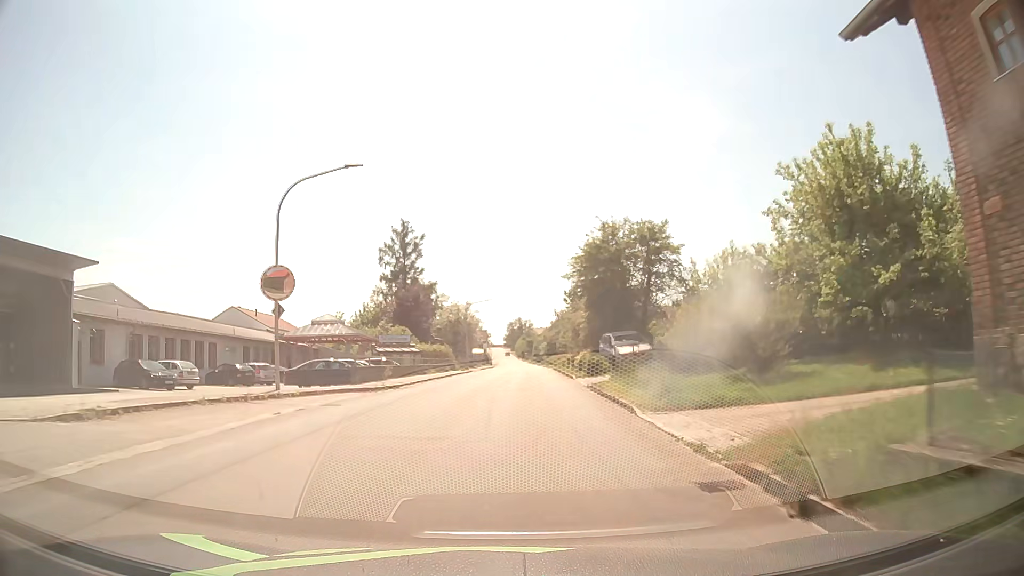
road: tertiary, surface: asphalt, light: Day
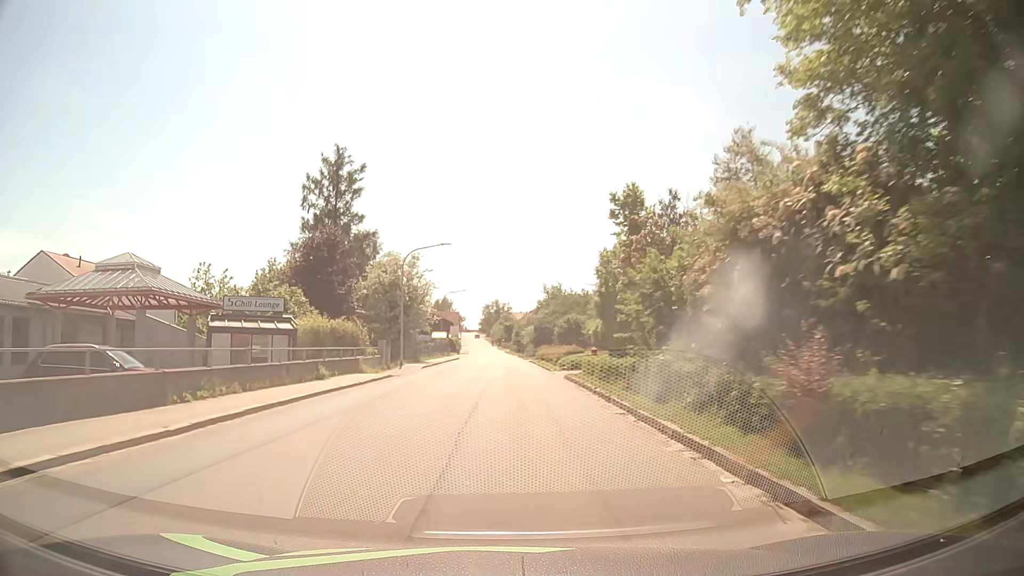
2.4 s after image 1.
(+0.7, +31.4) m; +2°
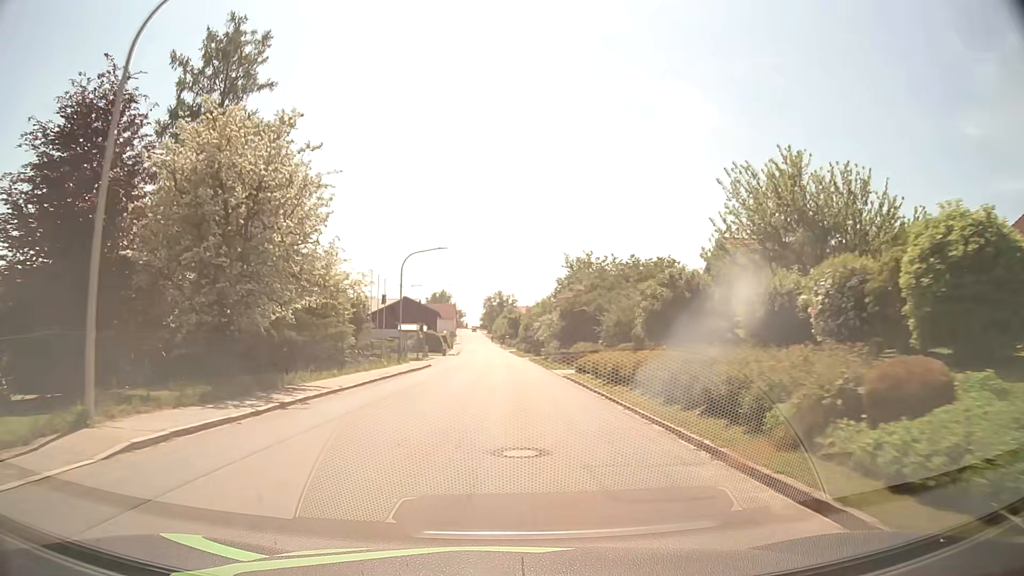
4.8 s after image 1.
(-0.2, +31.6) m; -1°
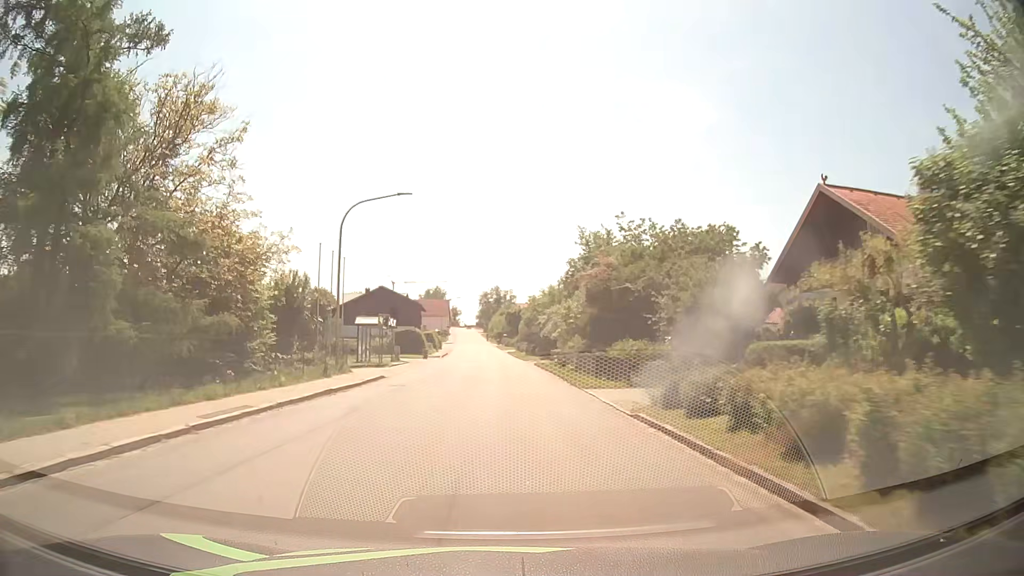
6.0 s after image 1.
(+0.1, +15.7) m; +1°
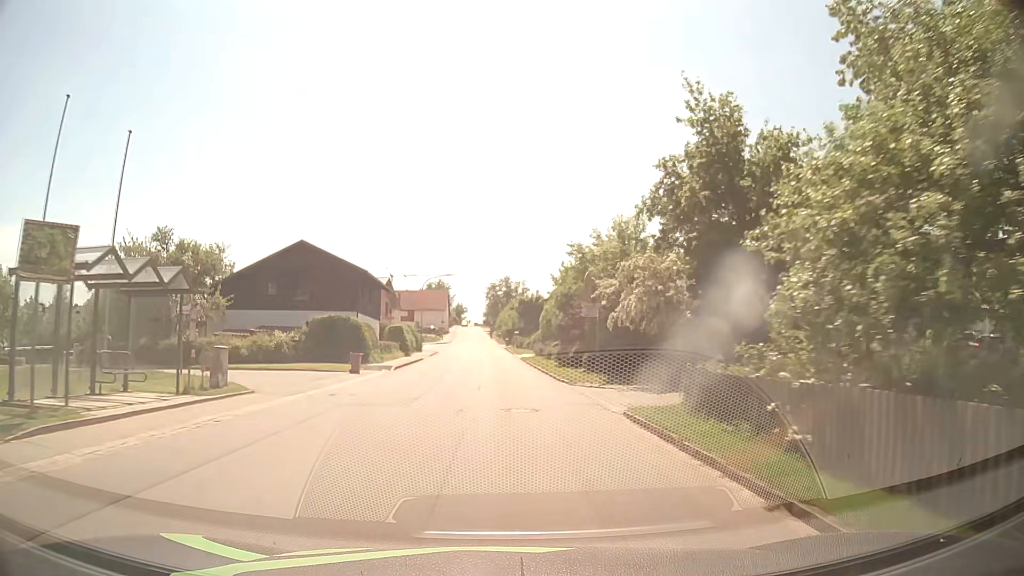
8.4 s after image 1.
(-0.2, +31.3) m; -1°
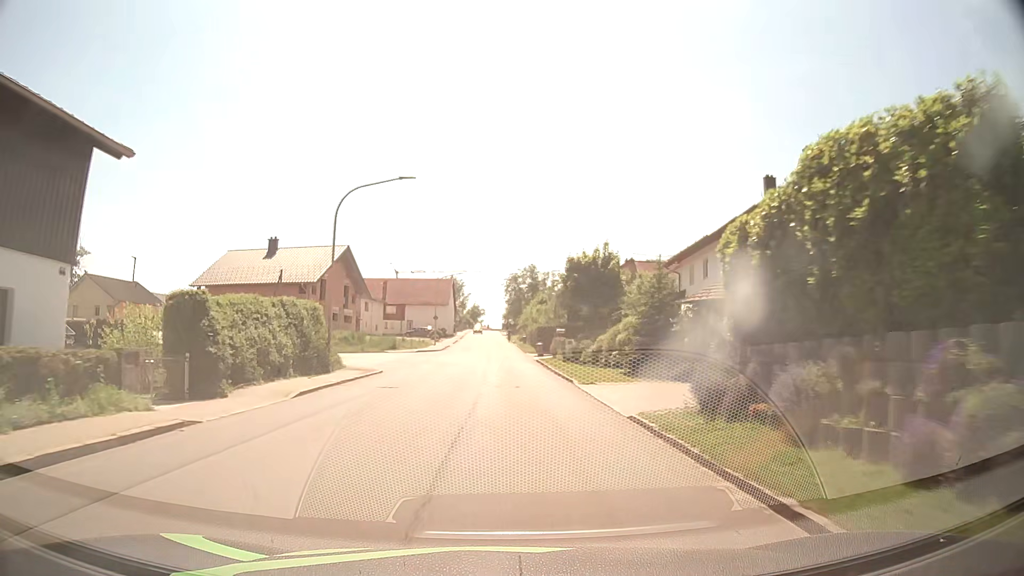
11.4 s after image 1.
(-0.8, +38.8) m; -2°
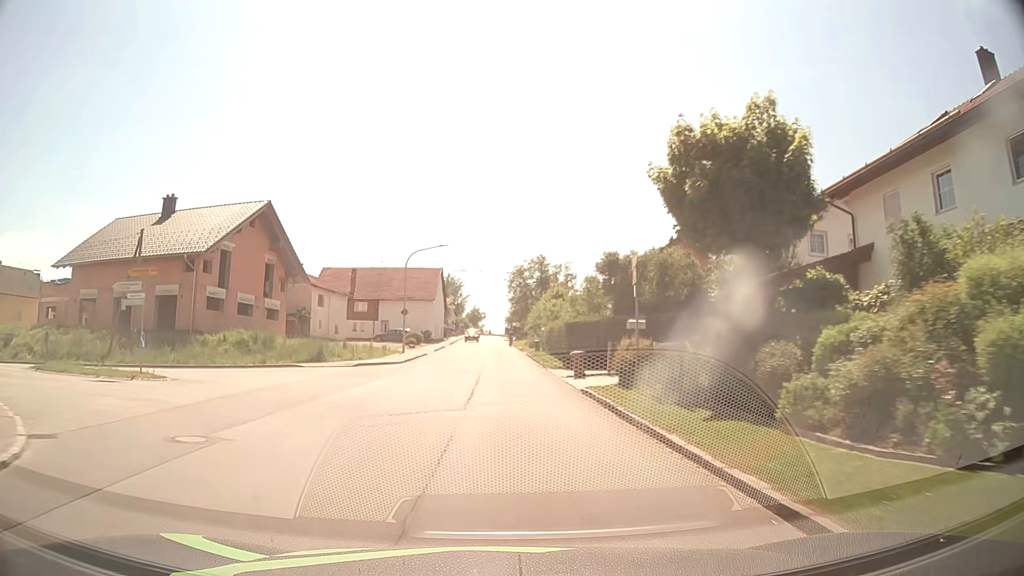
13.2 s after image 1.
(-0.1, +23.1) m; 0°
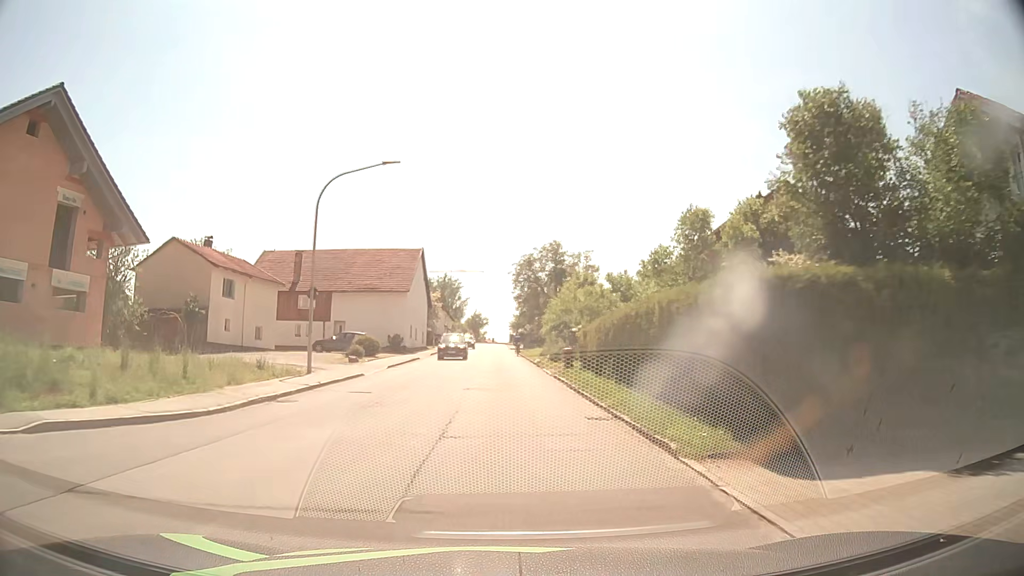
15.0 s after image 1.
(-0.1, +23.0) m; 0°
(0, +10) (0, +20) (0, +30) (-1, +40) (-1, +50) (-2, +60) (-3, +70) (-3, +80) (-3, +90) (-3, +100) m
